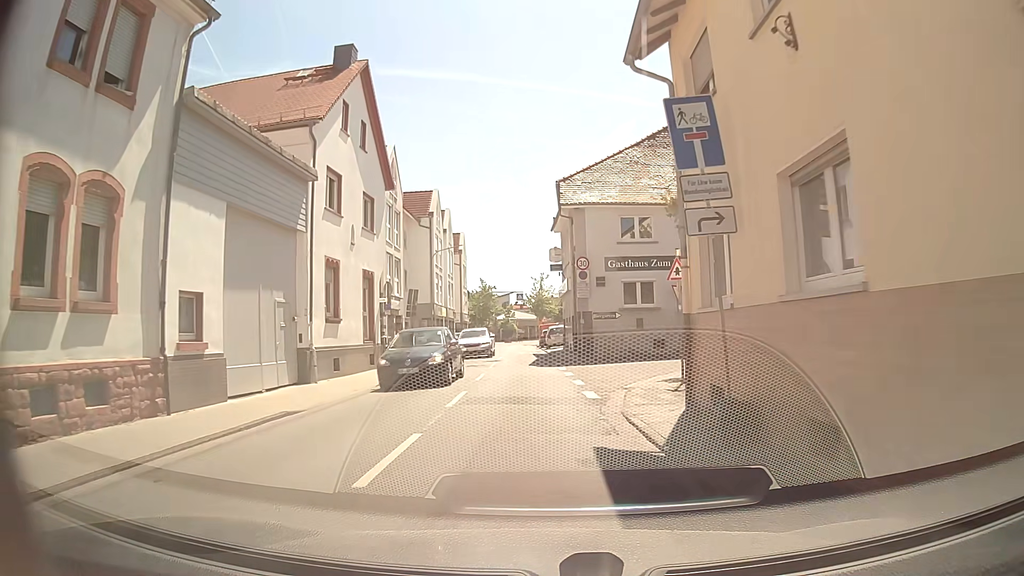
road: tertiary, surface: asphalt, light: Day
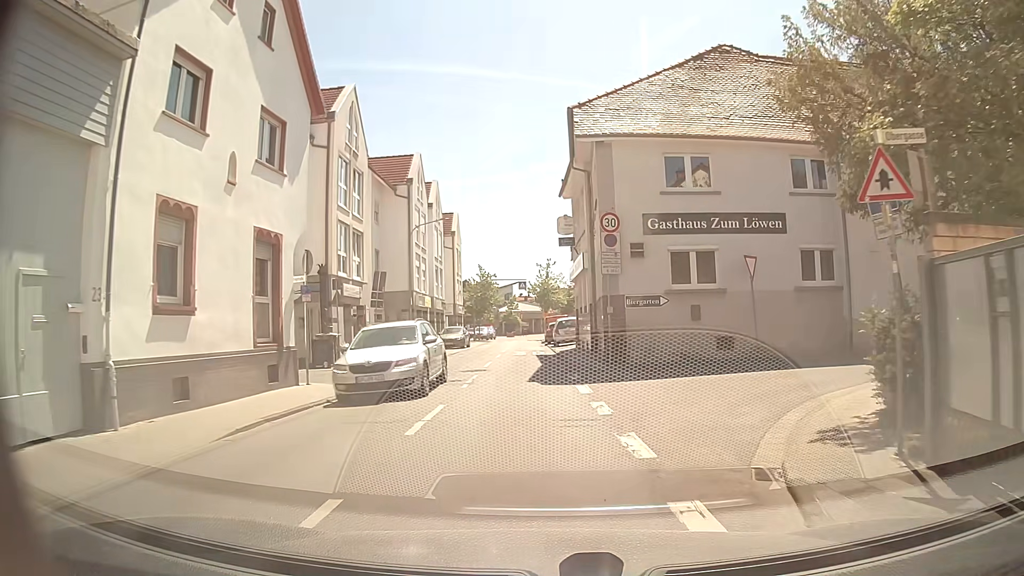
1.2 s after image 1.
(+0.2, +9.5) m; +1°
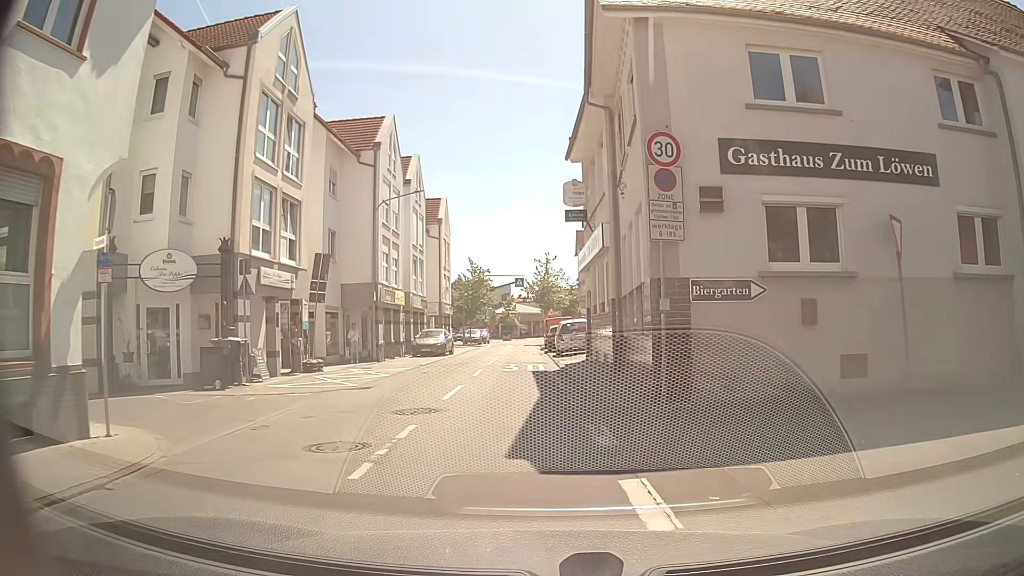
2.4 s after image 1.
(0.0, +8.2) m; 0°
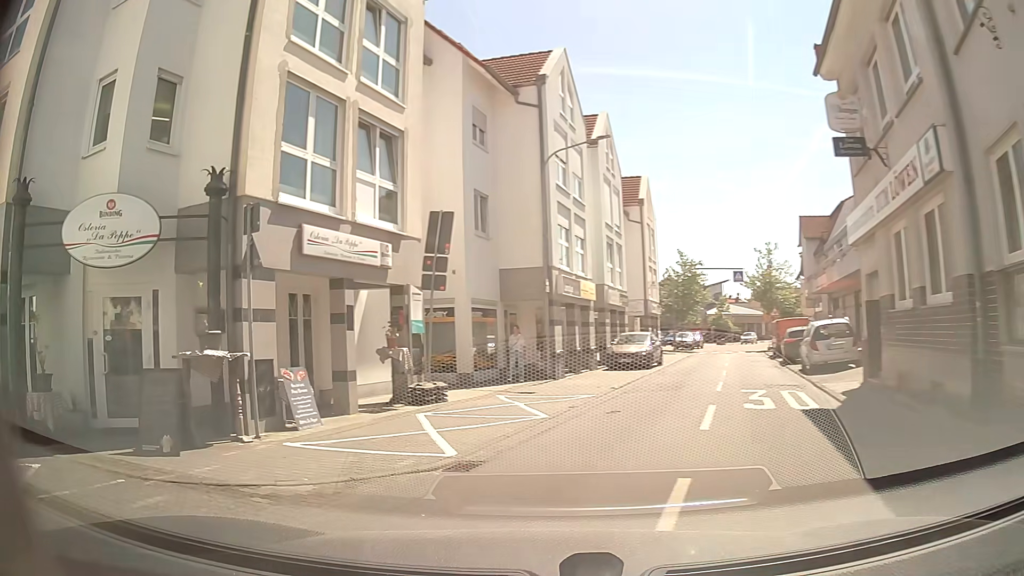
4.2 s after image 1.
(-0.7, +8.8) m; -18°
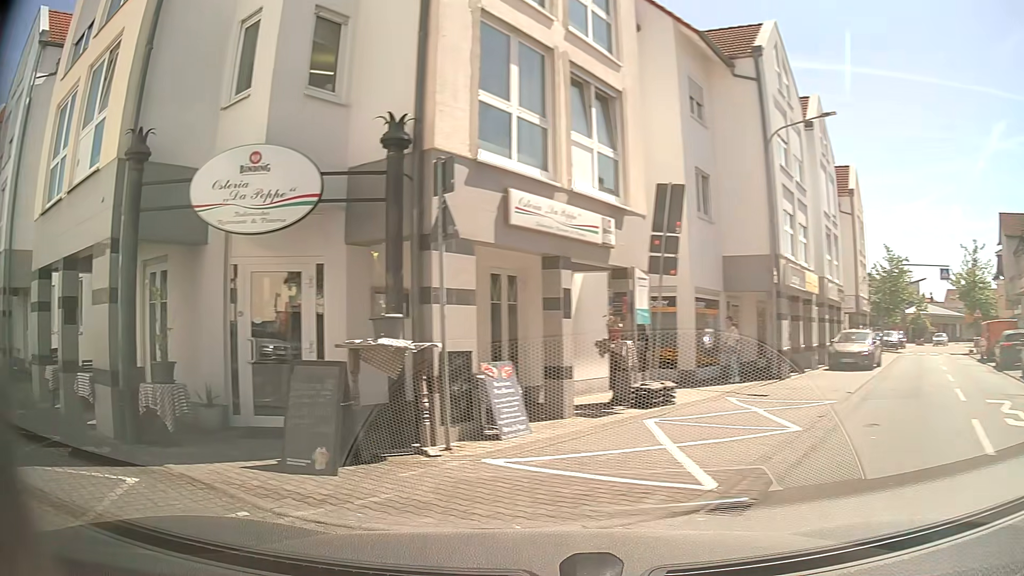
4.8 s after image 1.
(-0.2, +1.9) m; -15°
